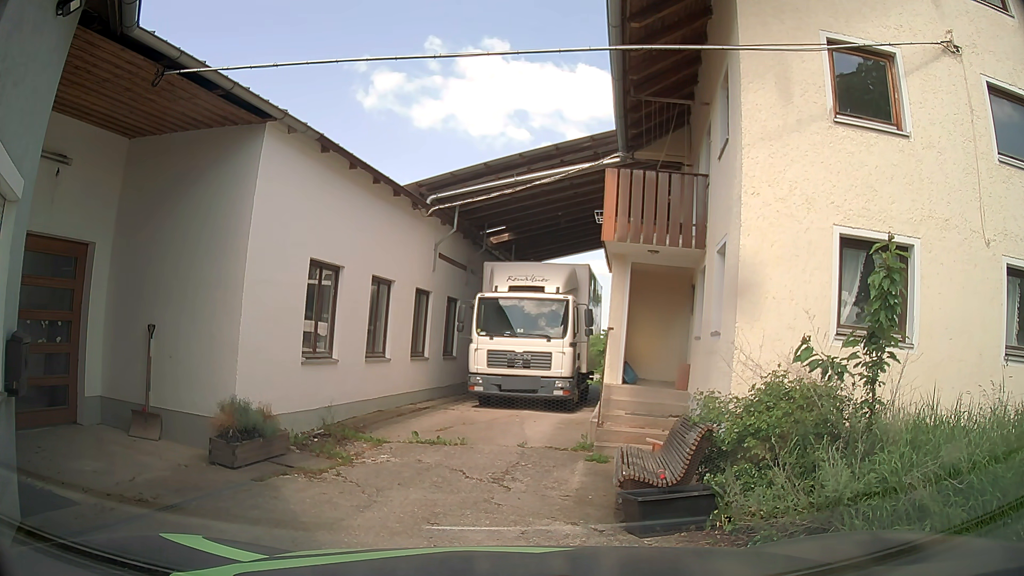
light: Day
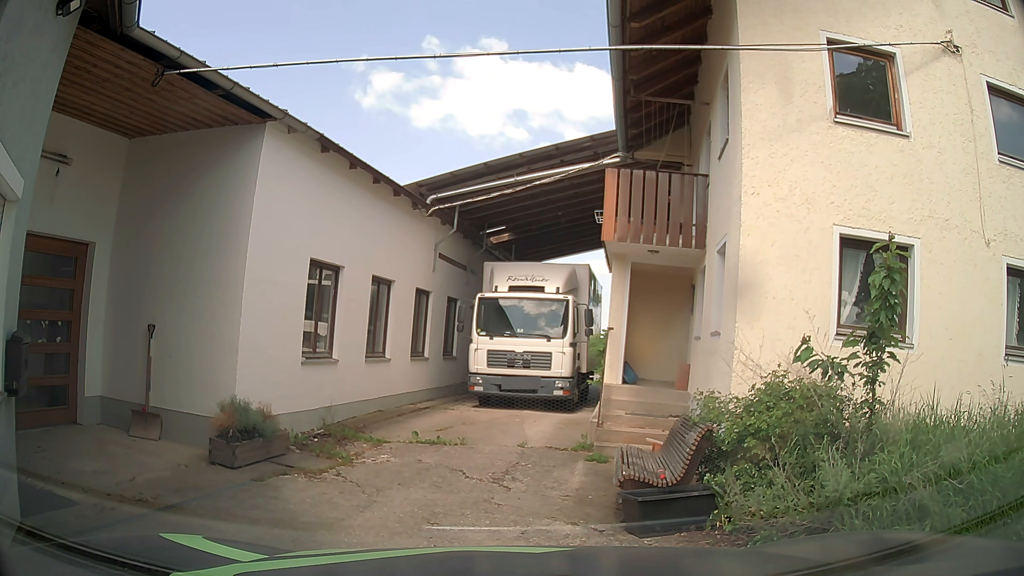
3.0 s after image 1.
(0.0, 0.0) m; 0°
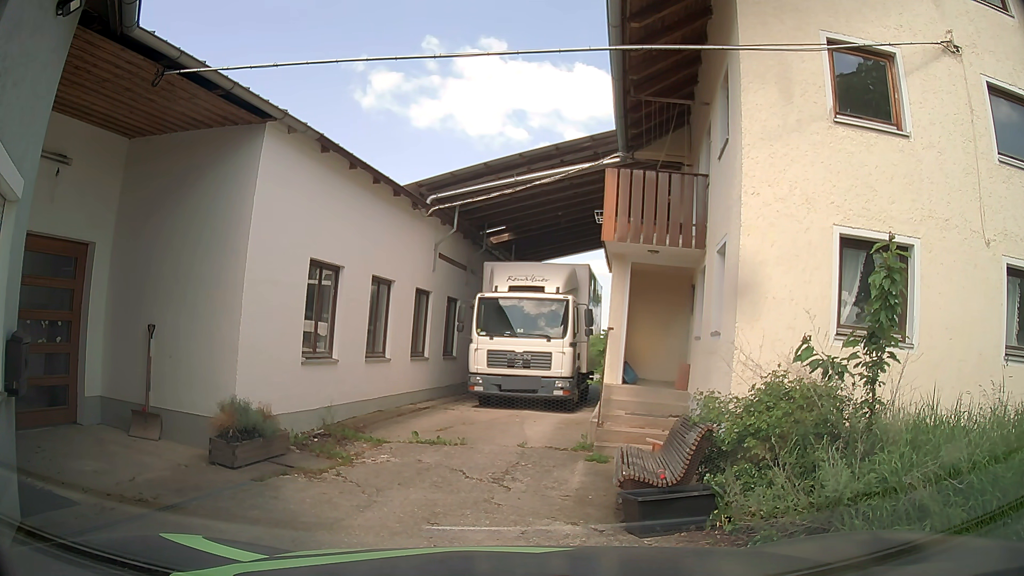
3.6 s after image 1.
(0.0, 0.0) m; 0°
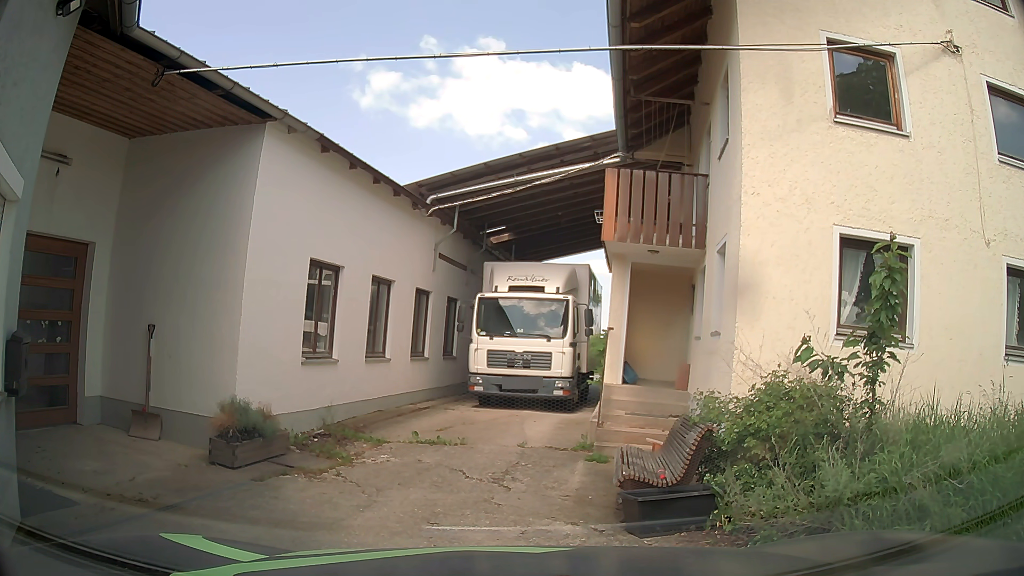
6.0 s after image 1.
(0.0, 0.0) m; 0°
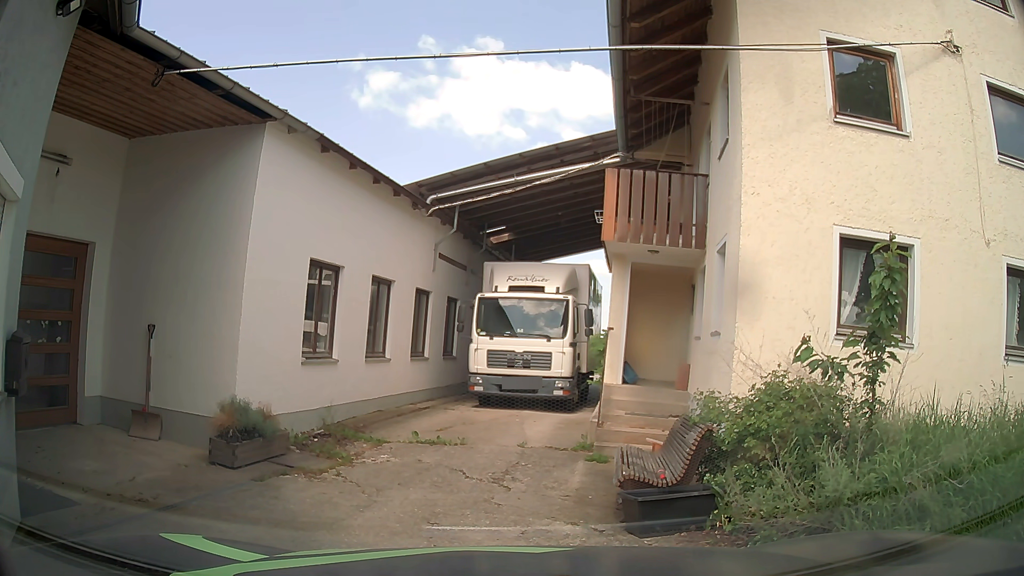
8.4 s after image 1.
(0.0, 0.0) m; 0°
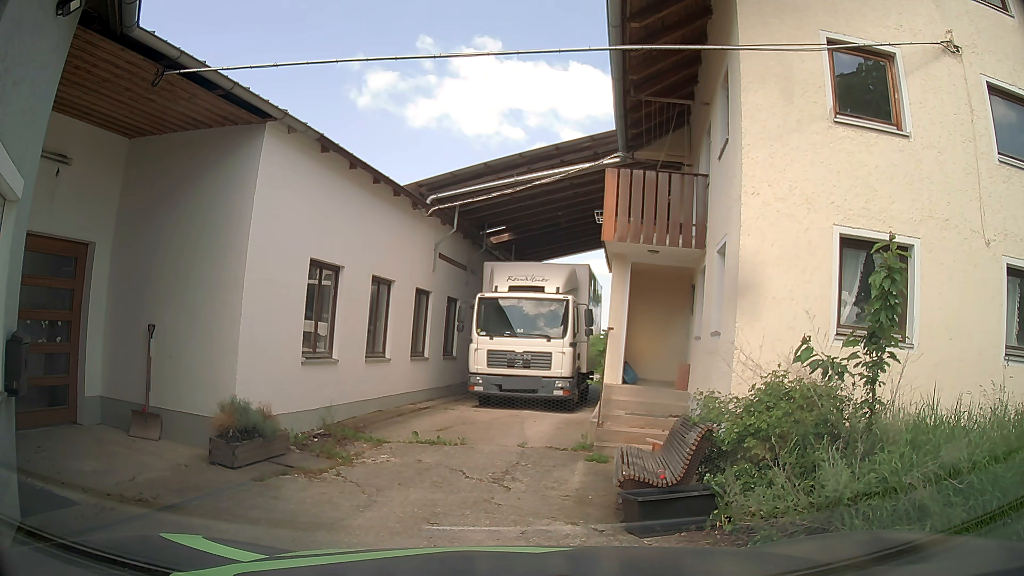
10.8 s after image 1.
(0.0, 0.0) m; 0°
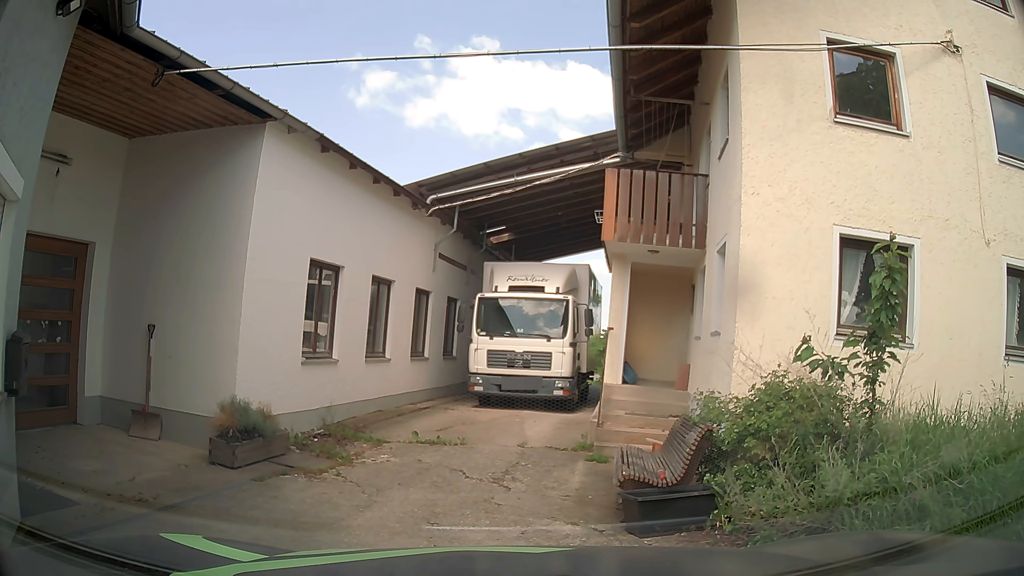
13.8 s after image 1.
(0.0, 0.0) m; 0°
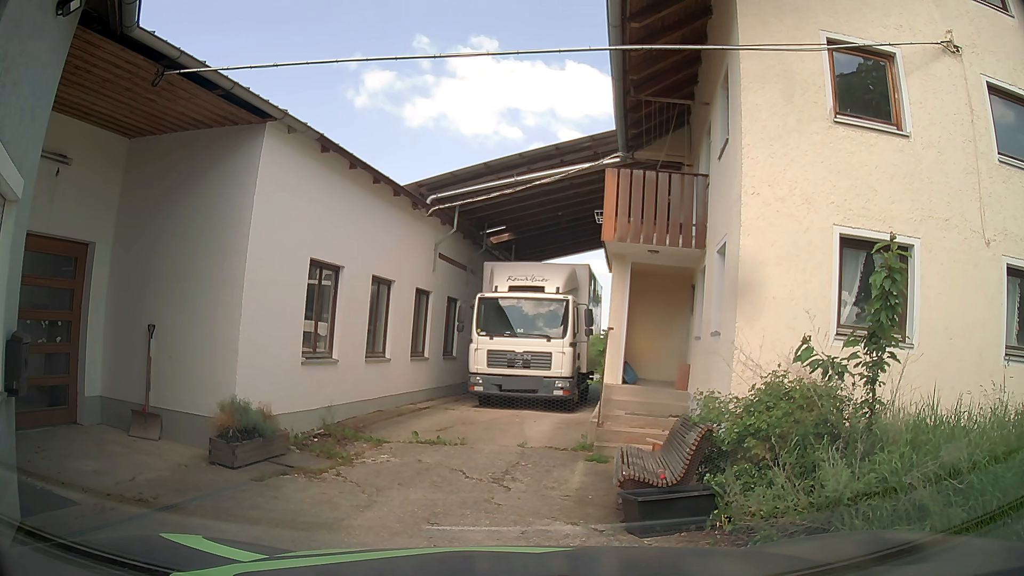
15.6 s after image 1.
(0.0, 0.0) m; 0°
